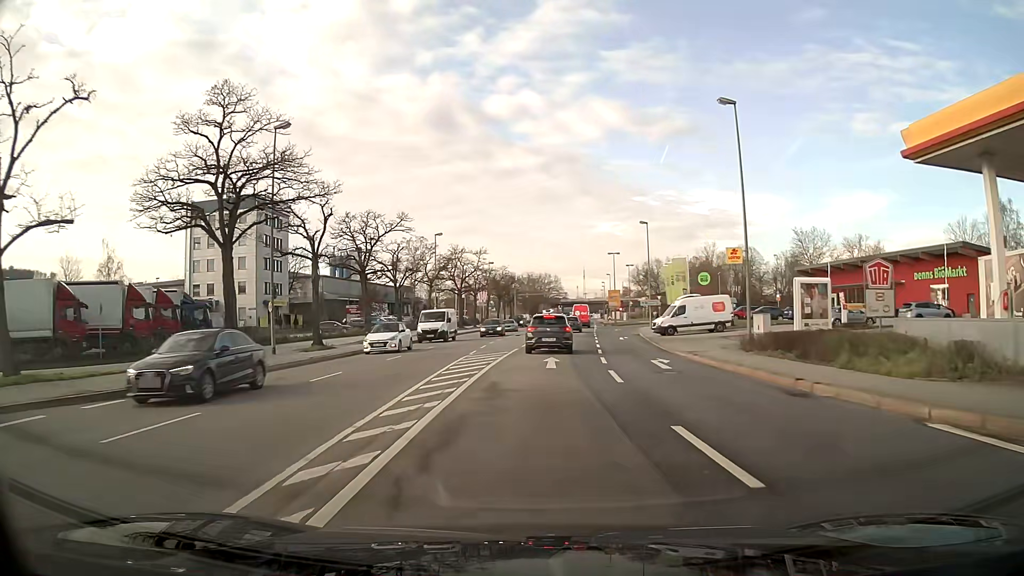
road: primary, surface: asphalt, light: Day
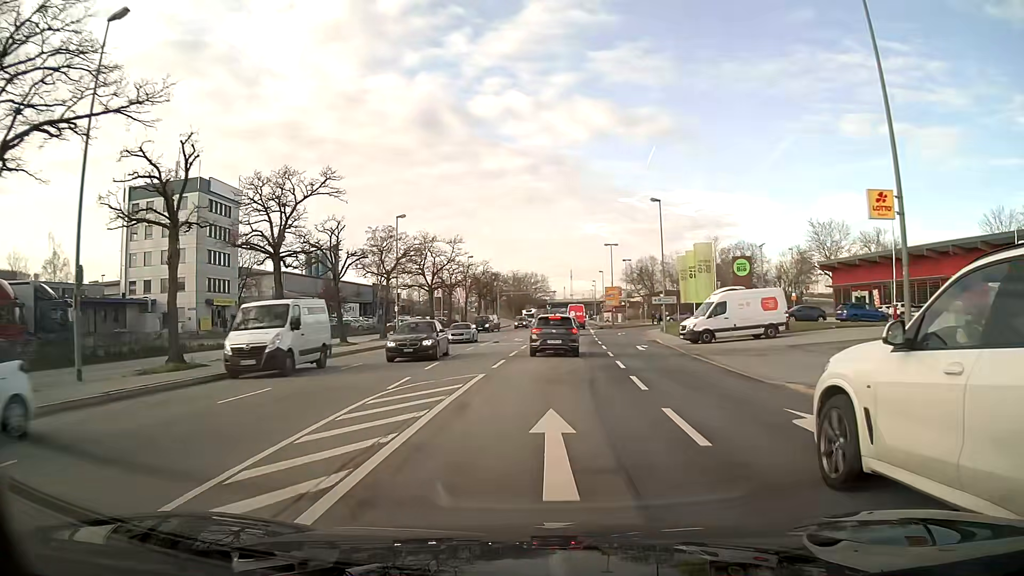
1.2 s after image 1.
(+0.1, +13.1) m; +1°
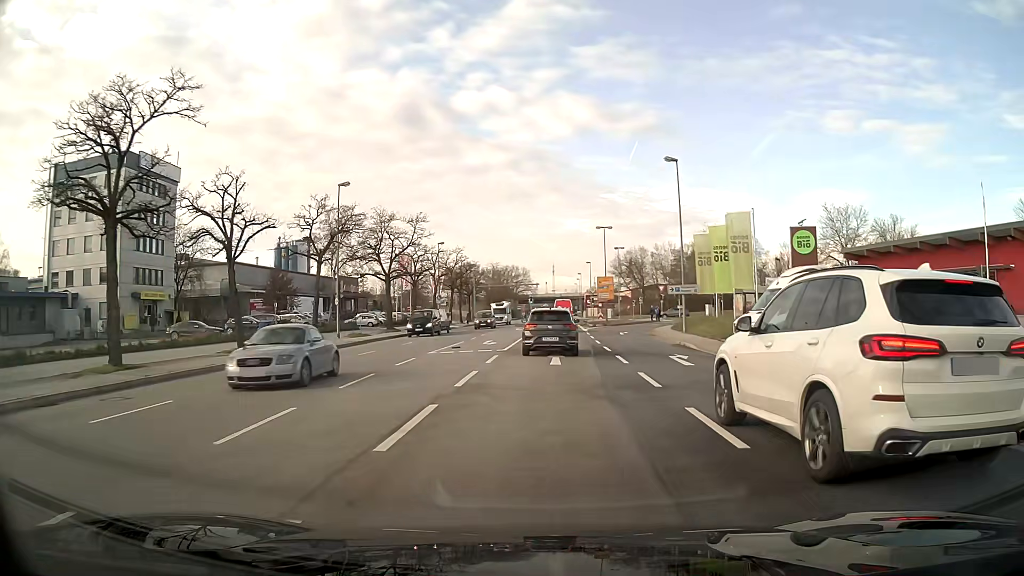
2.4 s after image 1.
(+0.1, +12.3) m; +1°
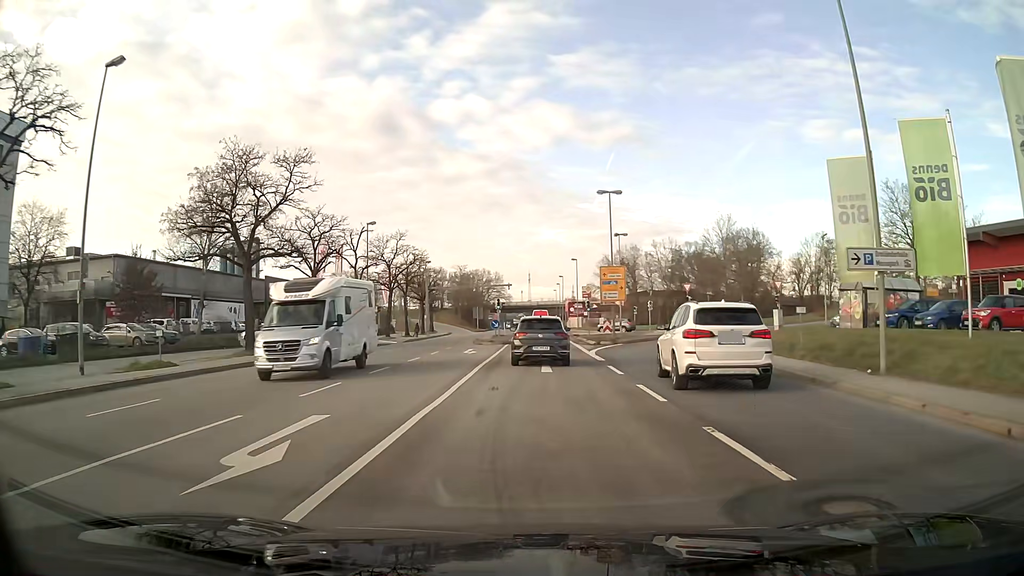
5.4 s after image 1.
(+0.5, +25.1) m; +2°
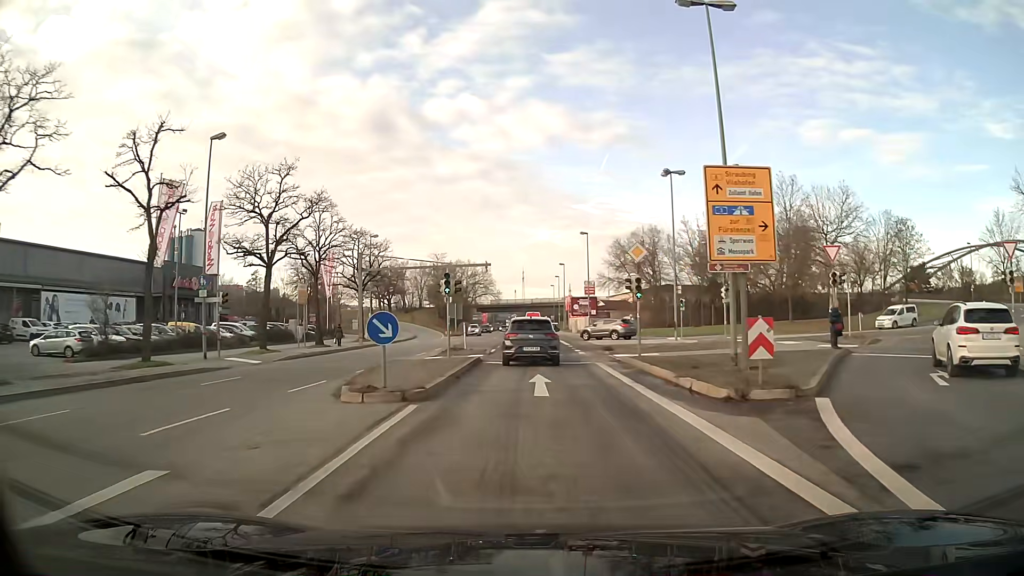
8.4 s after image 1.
(+0.2, +29.7) m; 0°
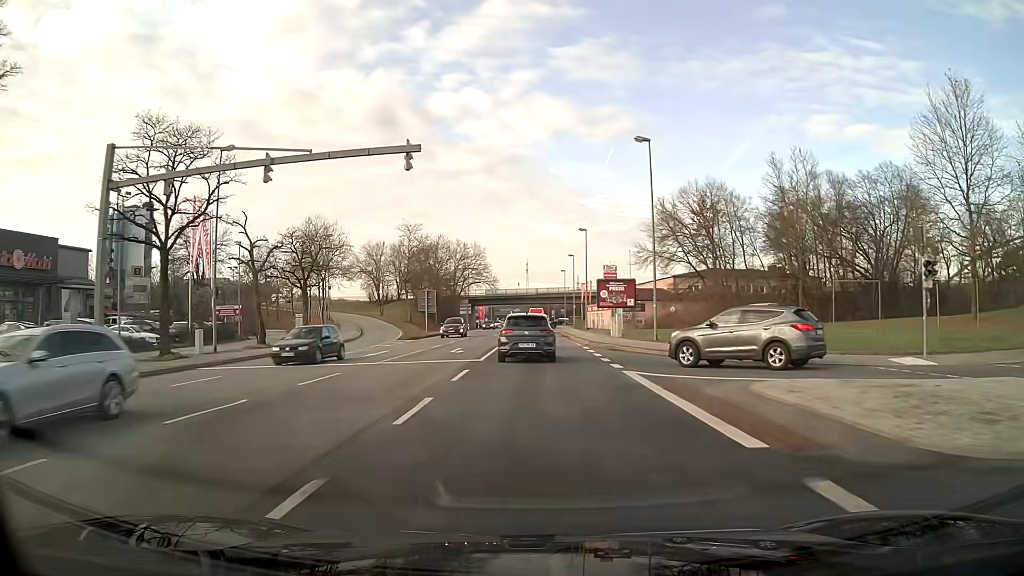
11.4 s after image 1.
(-0.2, +34.5) m; 0°
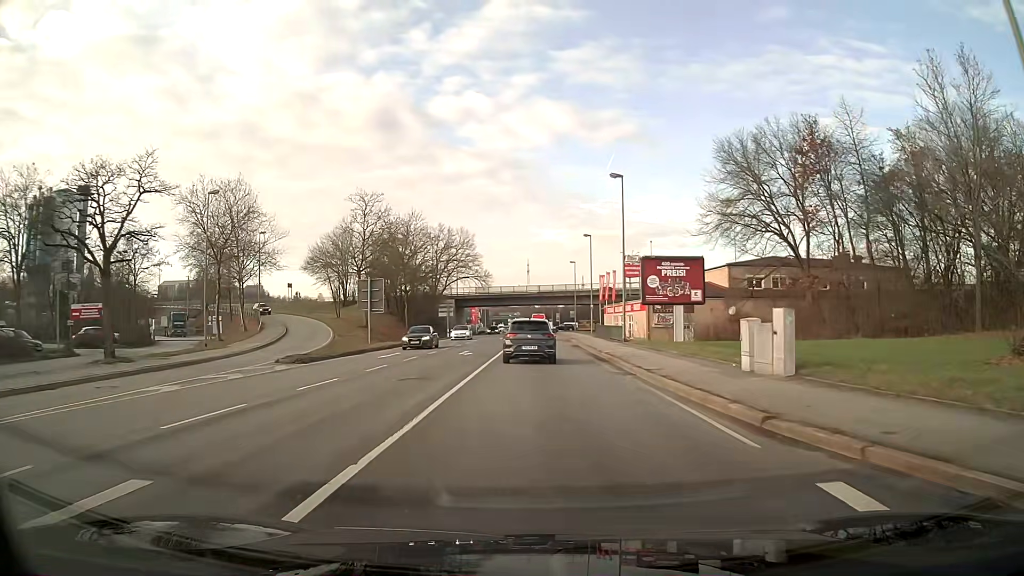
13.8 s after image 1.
(0.0, +27.1) m; 0°
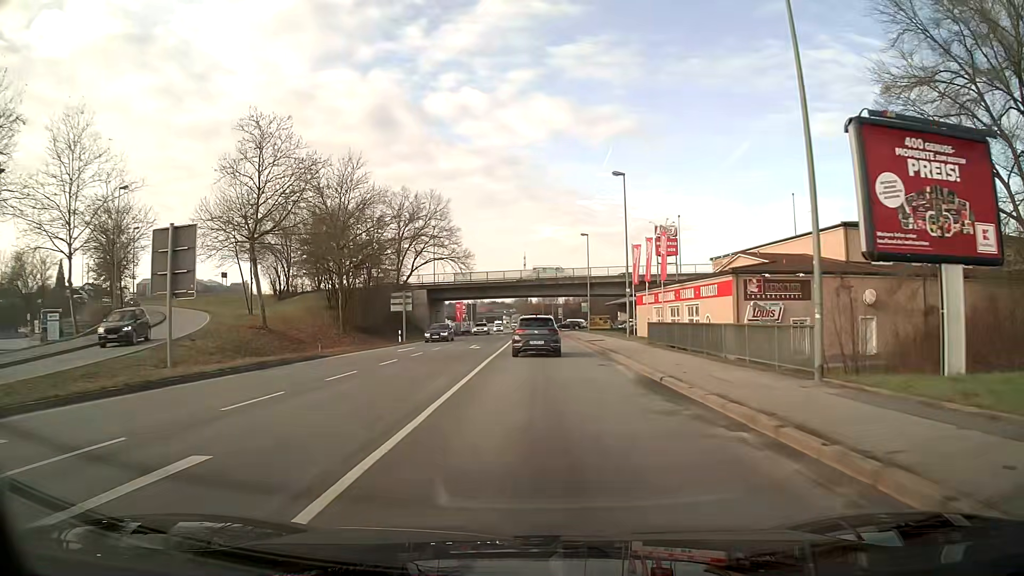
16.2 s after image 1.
(+0.1, +28.2) m; 0°
(0, +10) (0, +20) (0, +30) (0, +40) (0, +50) (0, +60) (0, +70) (0, +80) (0, +90) (0, +100) m
